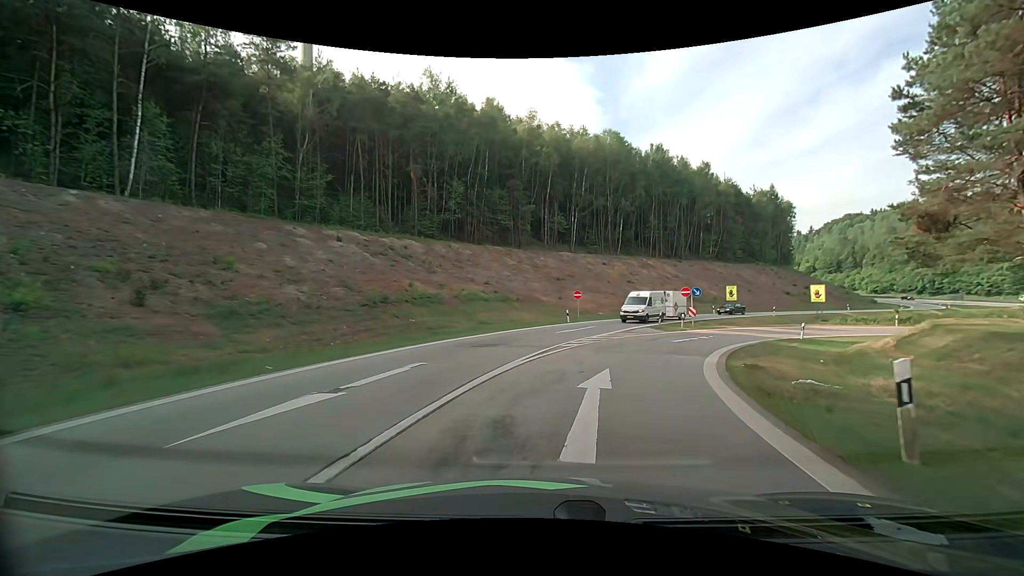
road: motorway_link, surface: asphalt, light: Day
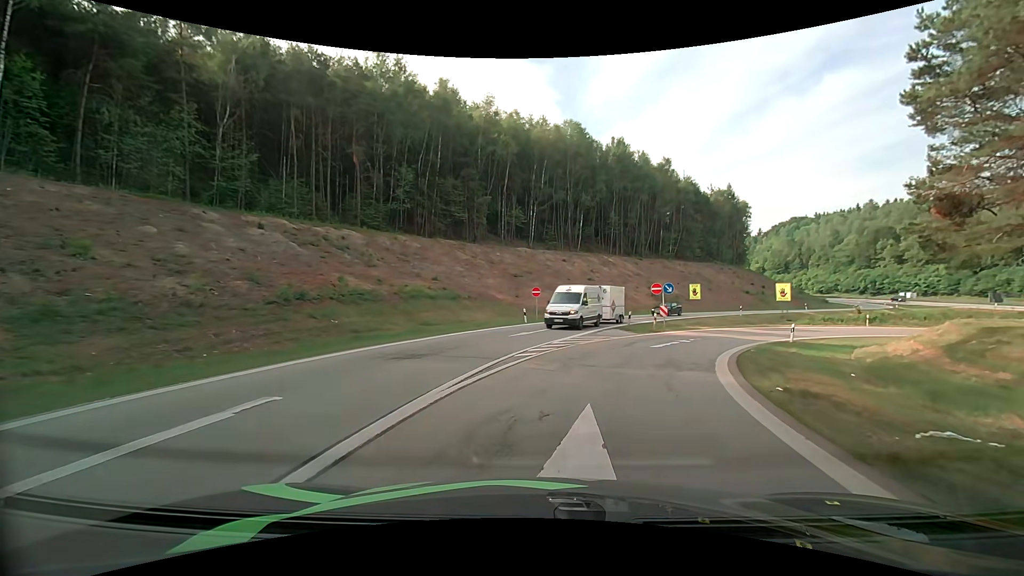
(+0.2, +5.2) m; +6°
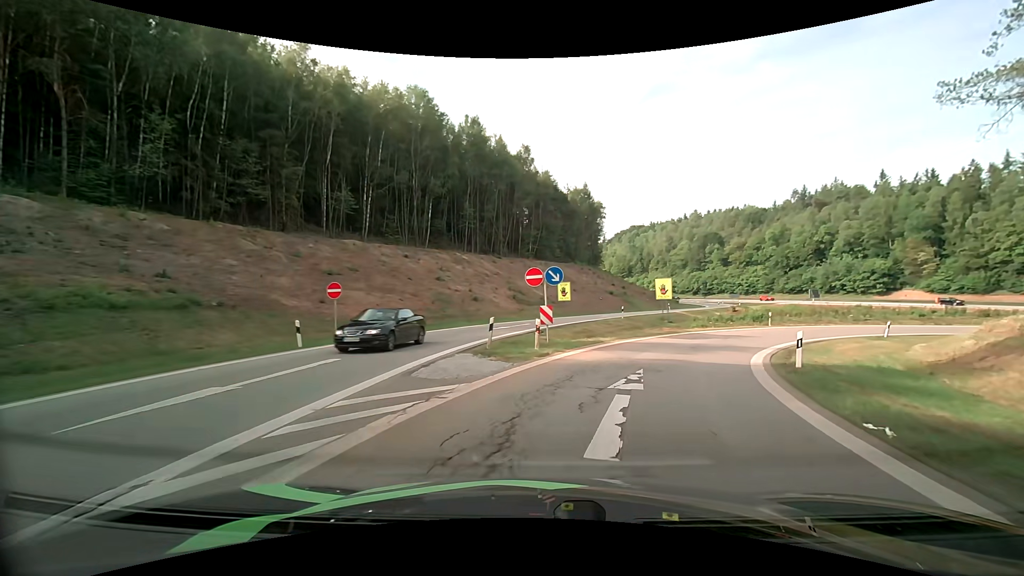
(+2.0, +15.3) m; +15°
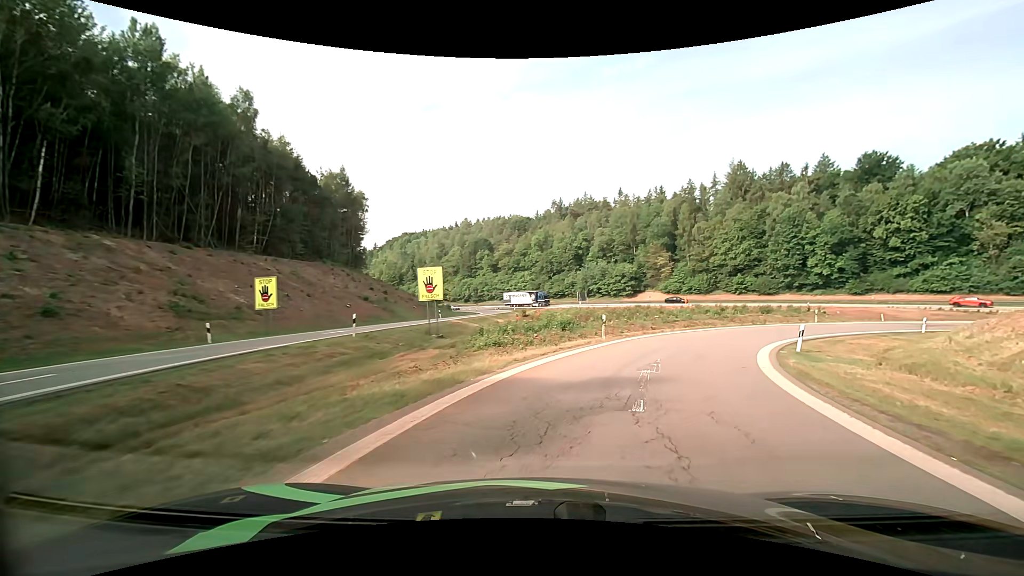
(+4.5, +20.0) m; +25°
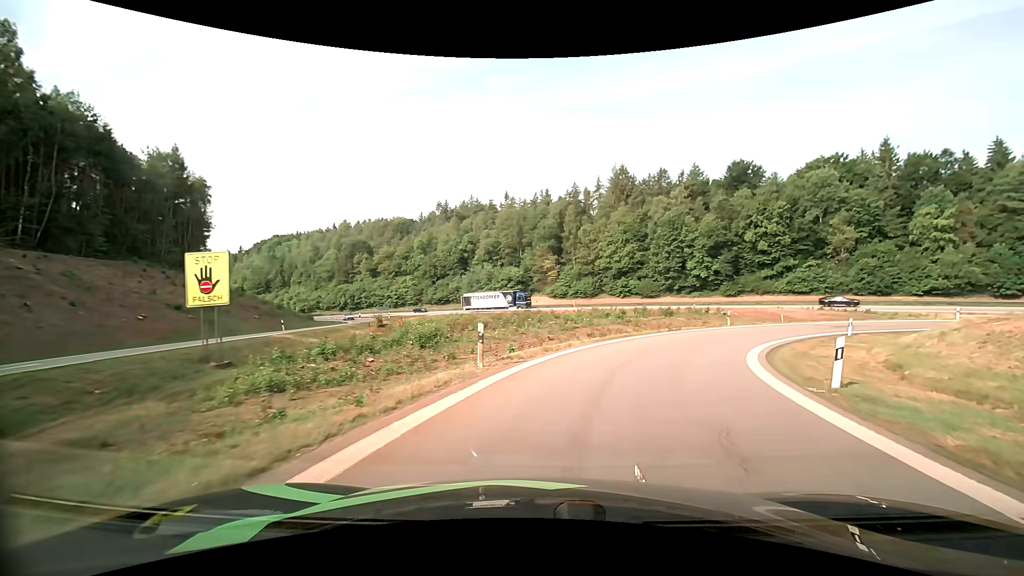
(+1.2, +10.1) m; +13°
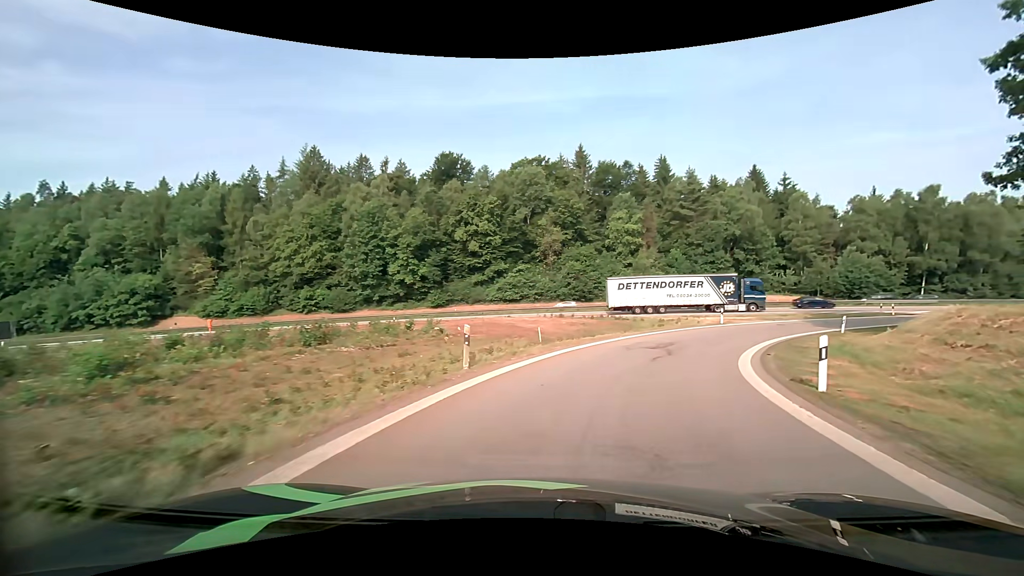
(+7.7, +25.8) m; +33°
